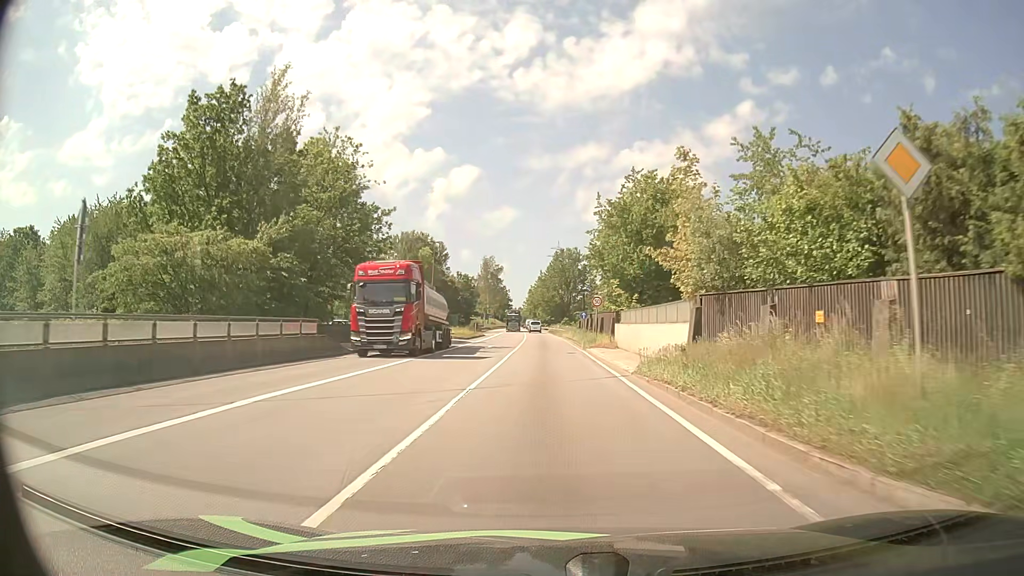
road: primary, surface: asphalt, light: Day
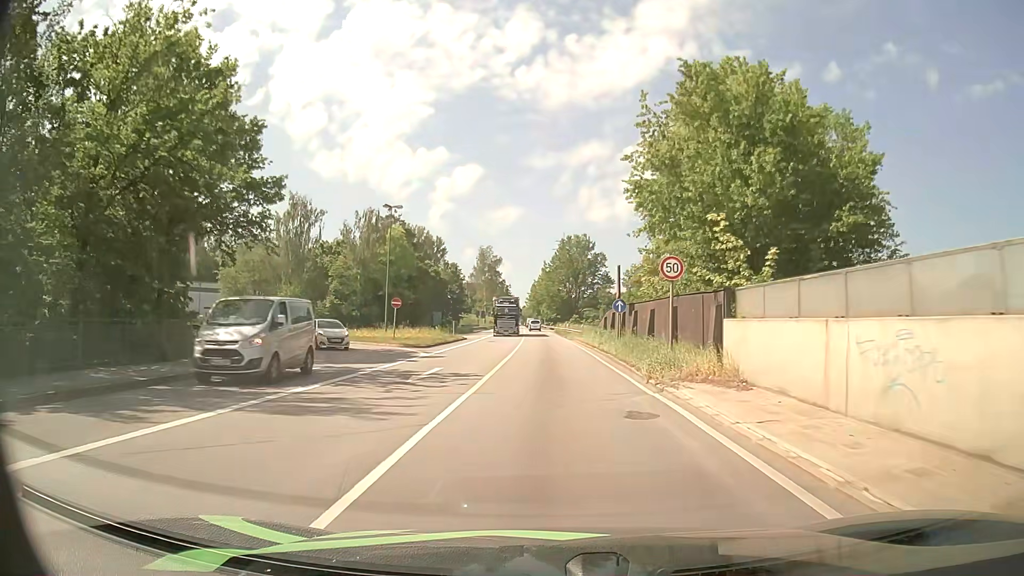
(-0.1, +22.5) m; 0°
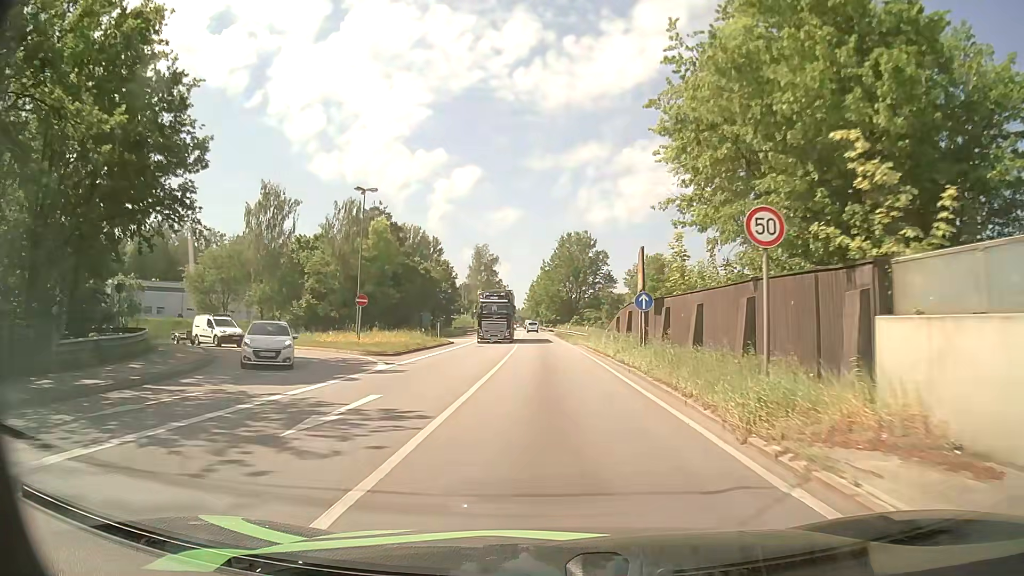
(0.0, +7.5) m; 0°
(0, +10) (0, +20) (0, +30) (0, +40) (0, +50) (-1, +60) (-1, +70) (-1, +80) (-2, +90) (-2, +100) m
